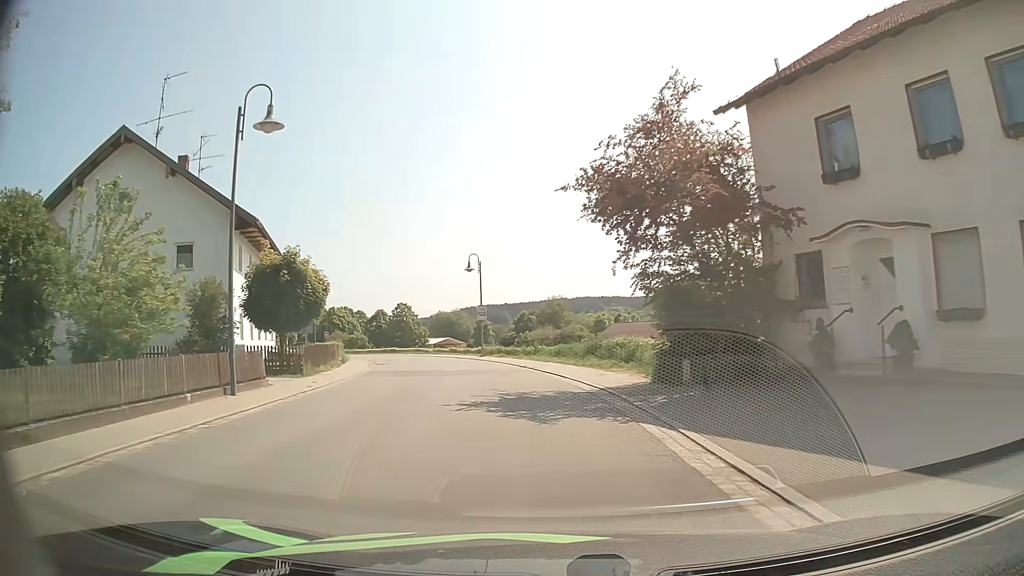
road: secondary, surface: asphalt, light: Day
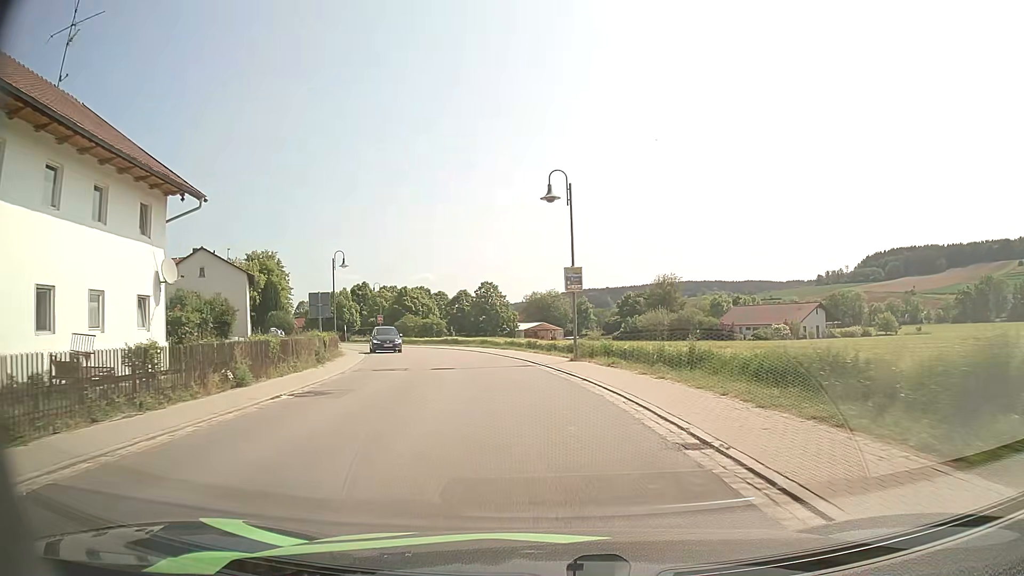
(-1.8, +21.5) m; -9°
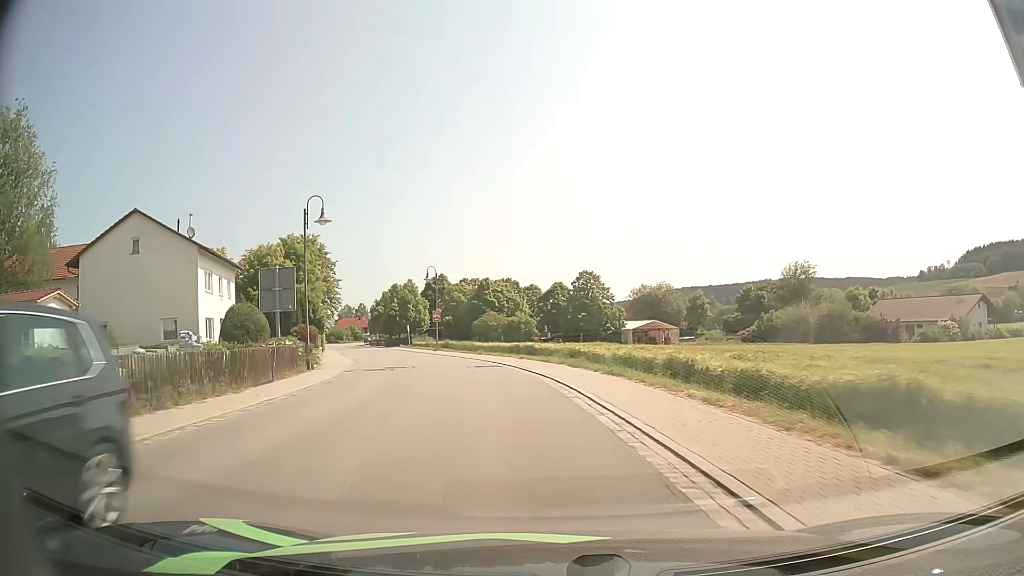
(-1.3, +21.6) m; -8°
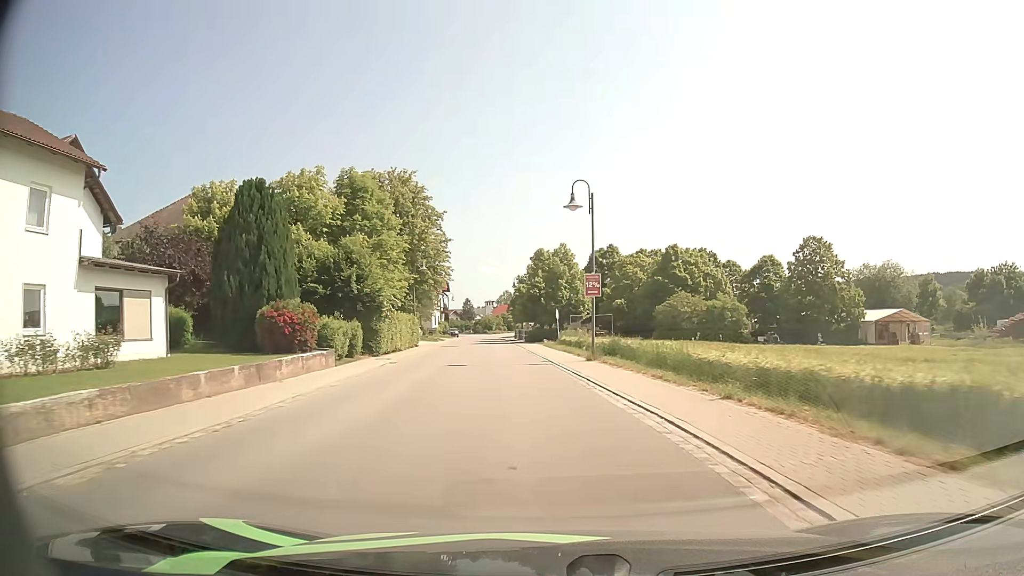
(-4.2, +30.2) m; -15°
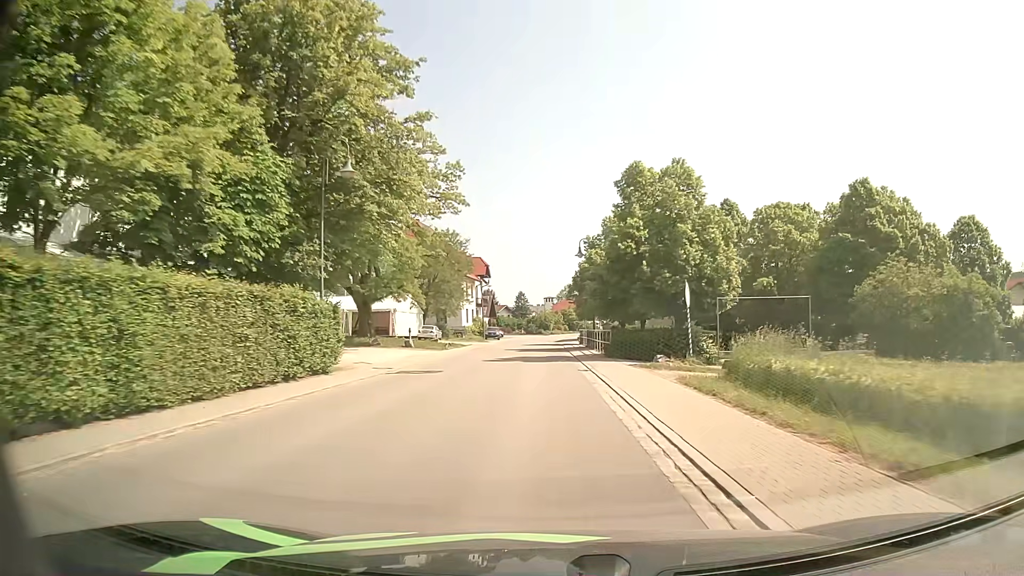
(-1.8, +32.8) m; -5°
(0, +10) (0, +20) (0, +30) (0, +40) (-1, +50) (-1, +60) (-1, +70) (0, +80) (+1, +90) (+2, +100) m
